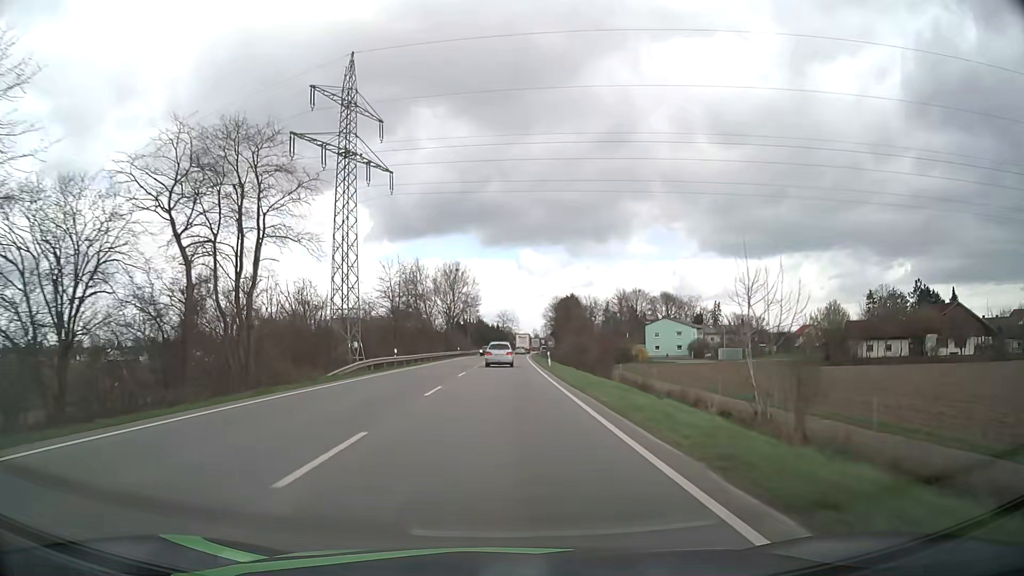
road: primary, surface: asphalt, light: Day
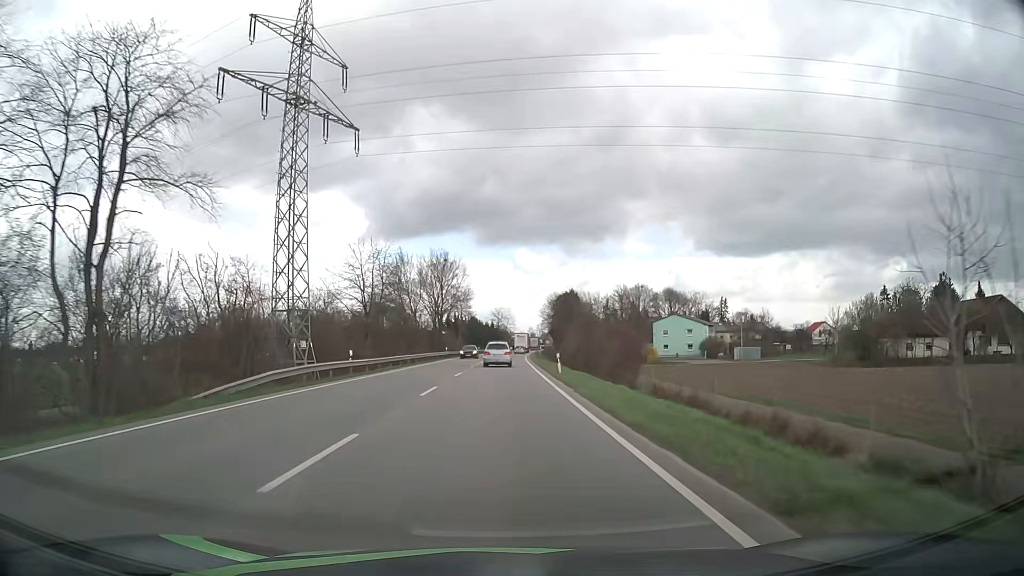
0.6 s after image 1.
(+0.1, +12.0) m; 0°
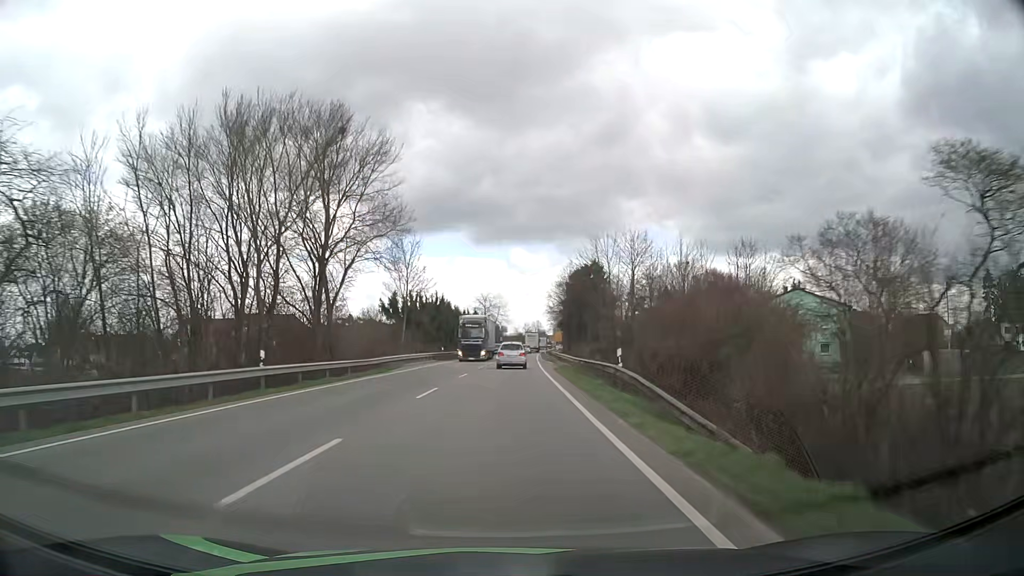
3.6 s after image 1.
(+0.4, +60.5) m; +1°
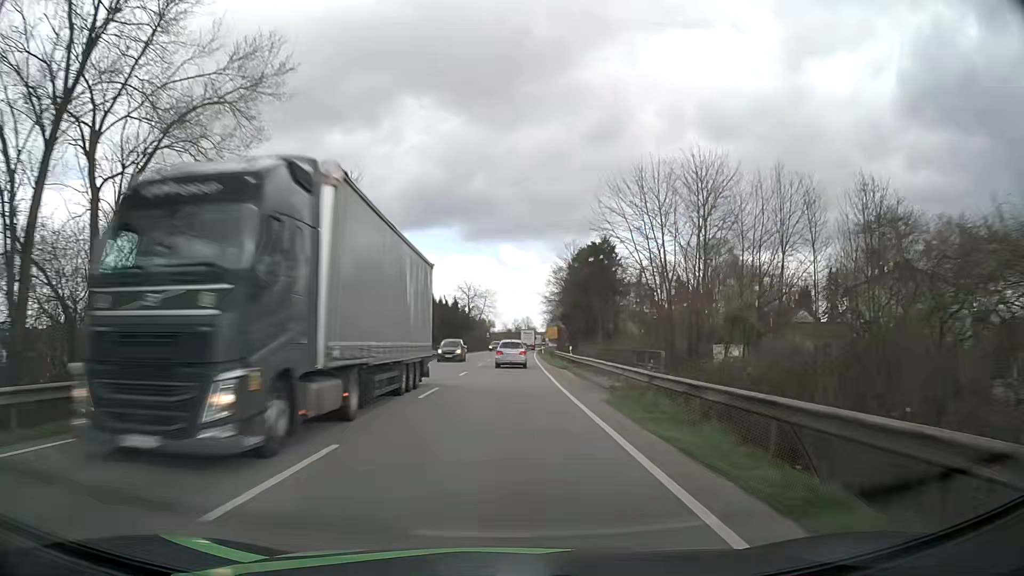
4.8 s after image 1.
(+0.1, +24.1) m; +1°
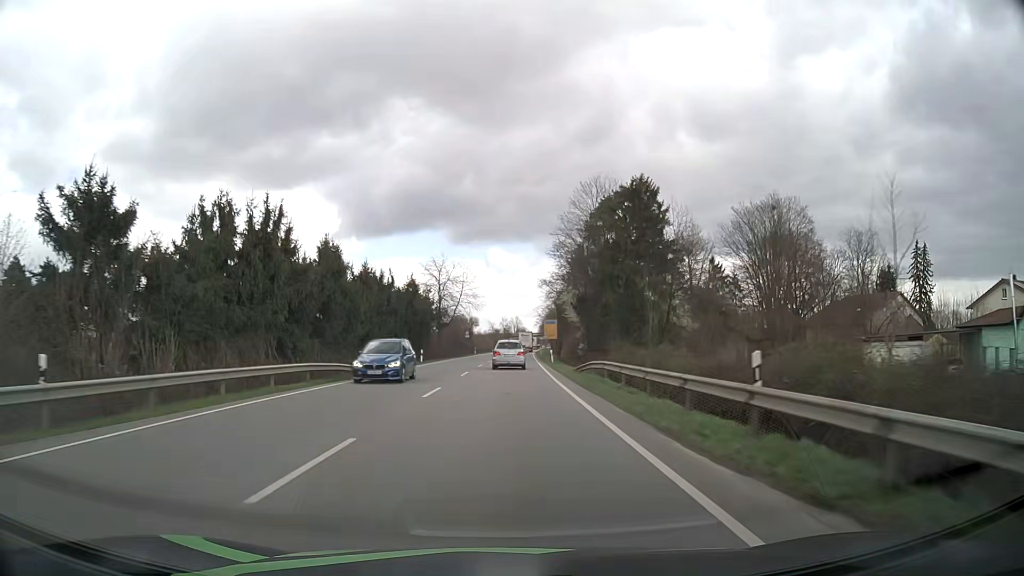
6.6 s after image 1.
(+0.4, +35.2) m; +1°
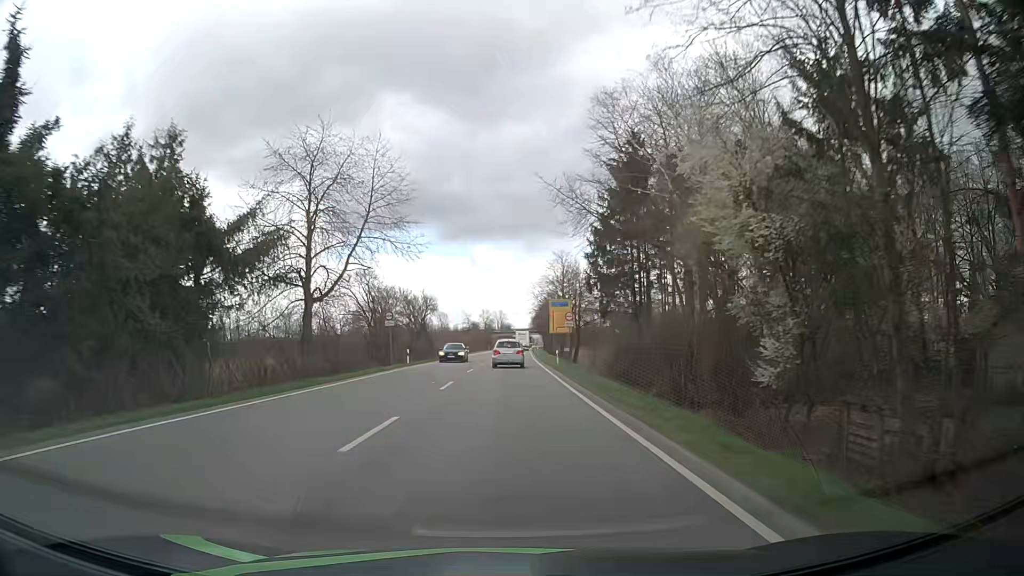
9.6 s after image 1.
(+0.9, +56.7) m; +2°
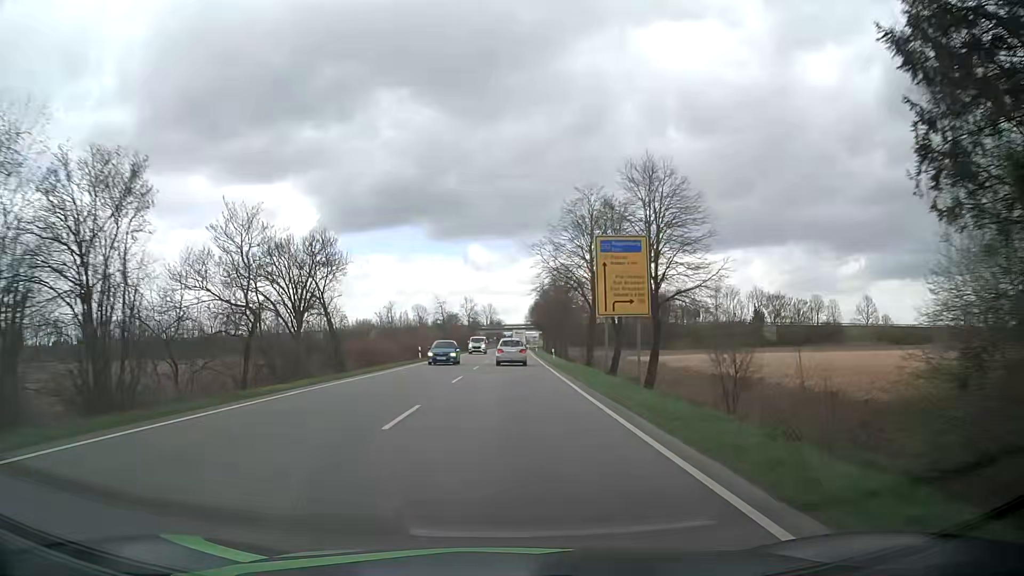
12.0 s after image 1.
(+0.1, +45.5) m; 0°
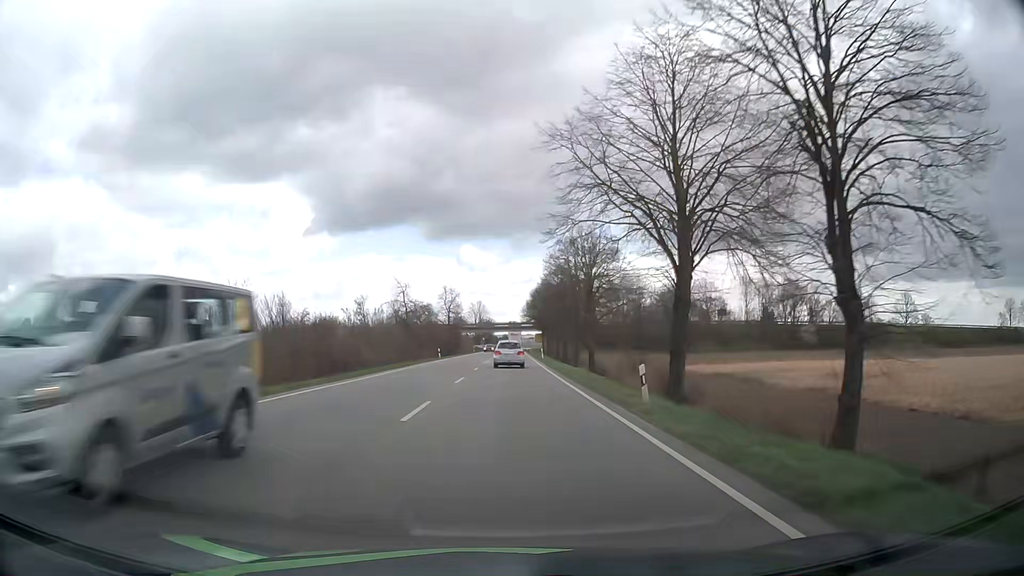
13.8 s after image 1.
(+0.3, +34.5) m; +1°
(0, +10) (0, +20) (0, +30) (0, +40) (0, +50) (0, +60) (+1, +70) (+1, +80) (+1, +90) (+1, +100) m
